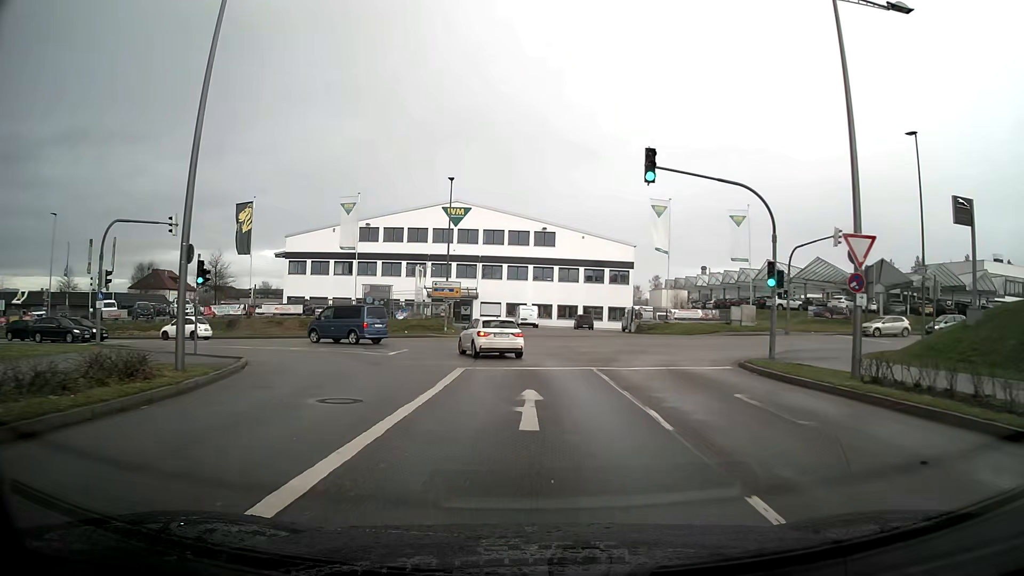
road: secondary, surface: asphalt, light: Day
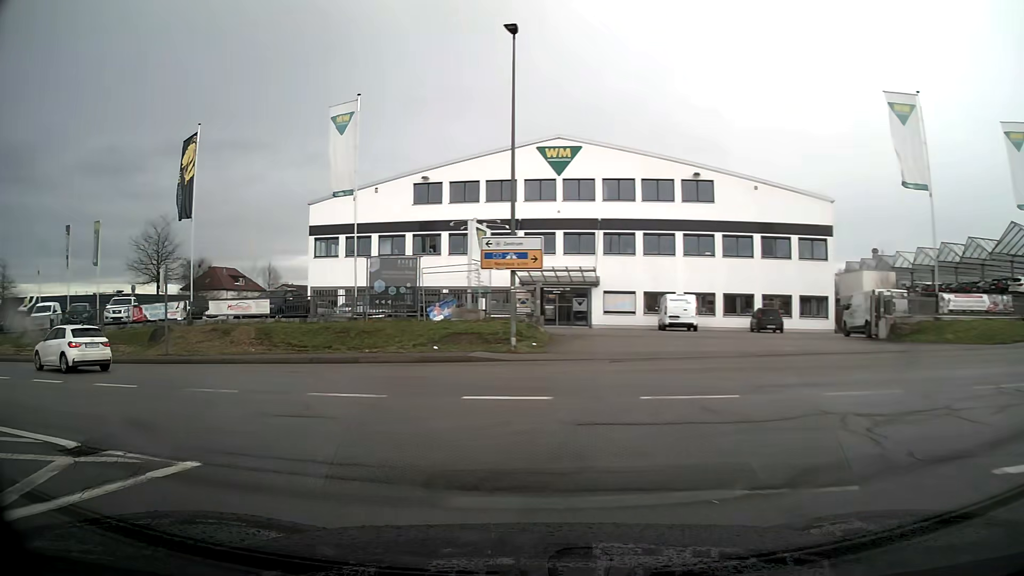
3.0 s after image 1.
(-1.2, +24.1) m; -17°
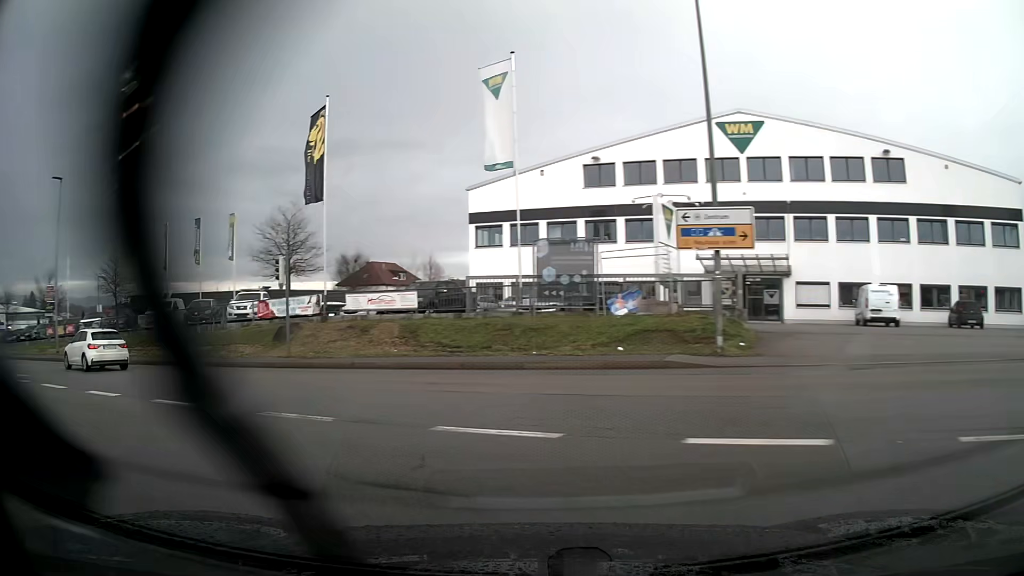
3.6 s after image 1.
(-0.6, +4.3) m; -16°
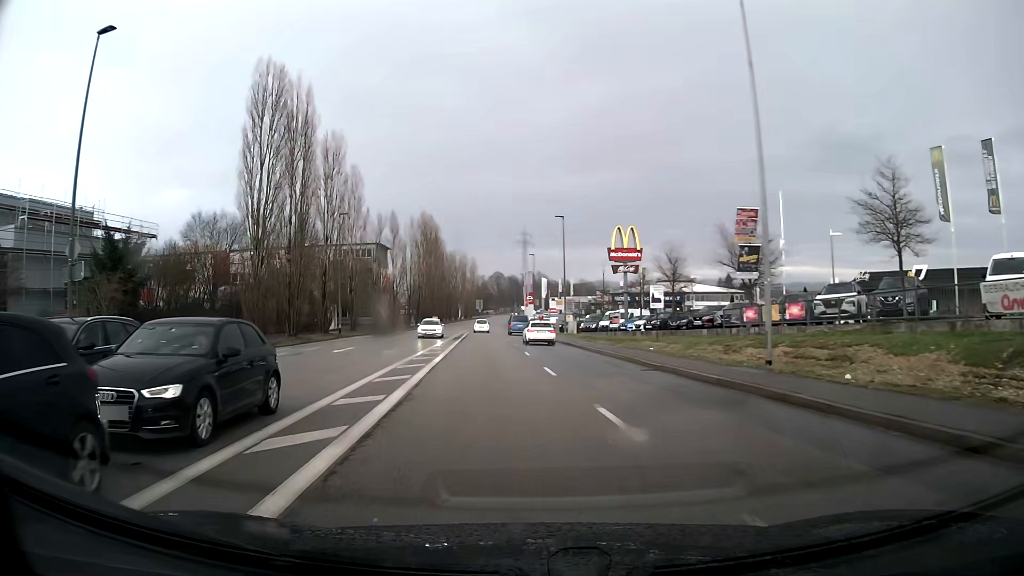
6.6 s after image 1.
(-13.7, +19.6) m; -54°
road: tertiary
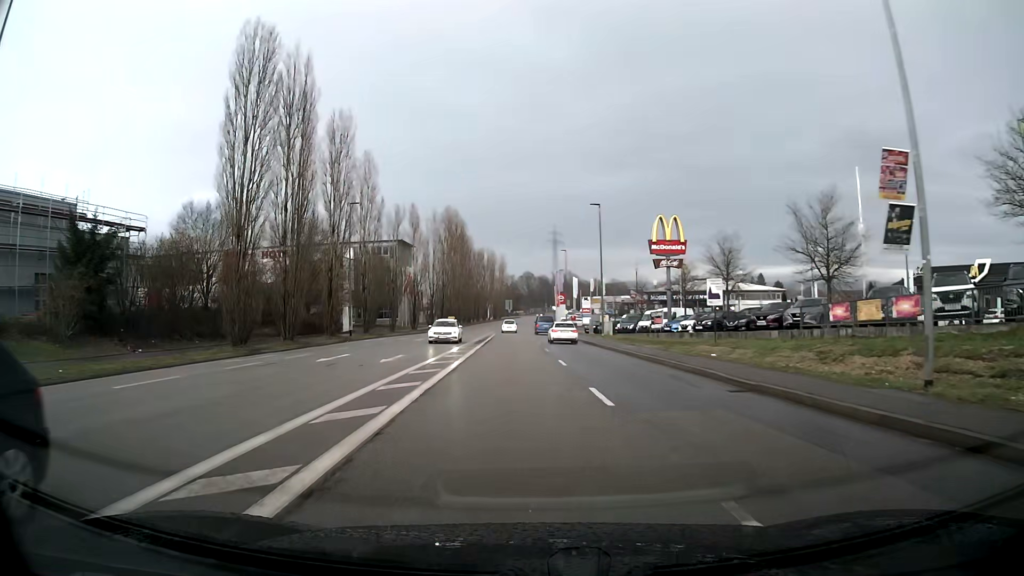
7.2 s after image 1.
(-0.2, +6.3) m; -2°
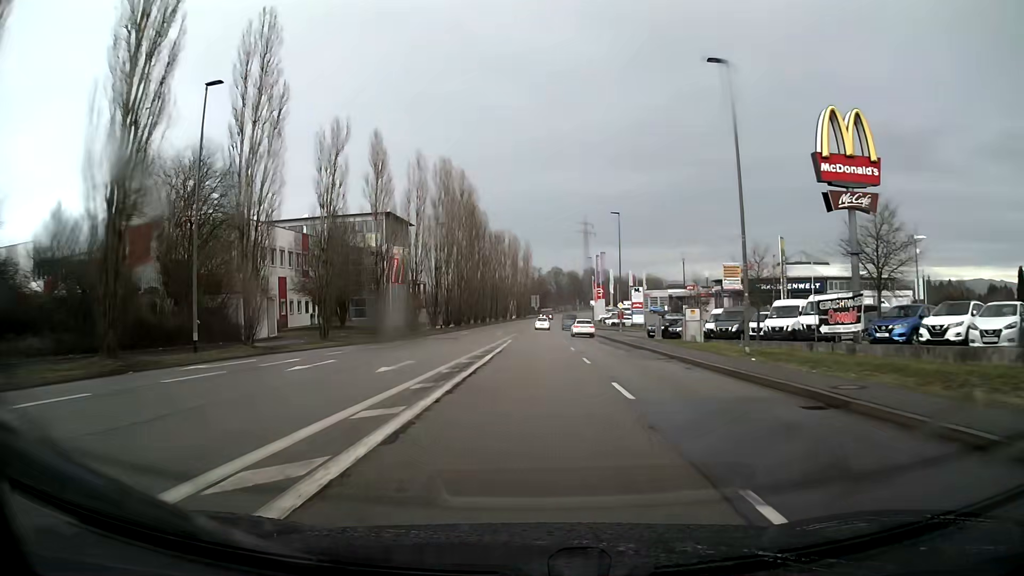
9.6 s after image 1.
(-0.8, +29.4) m; -2°
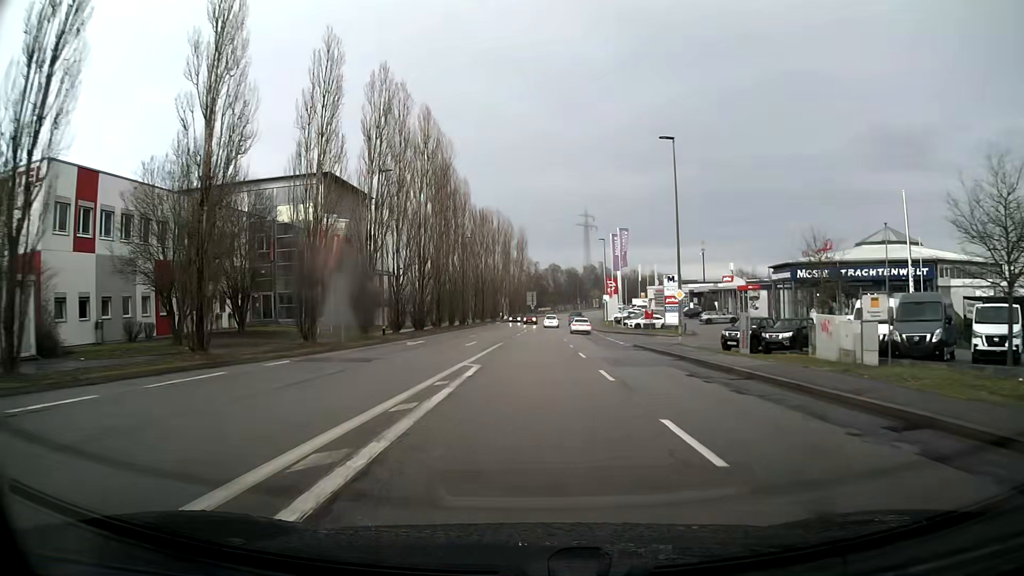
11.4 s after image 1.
(0.0, +24.2) m; 0°
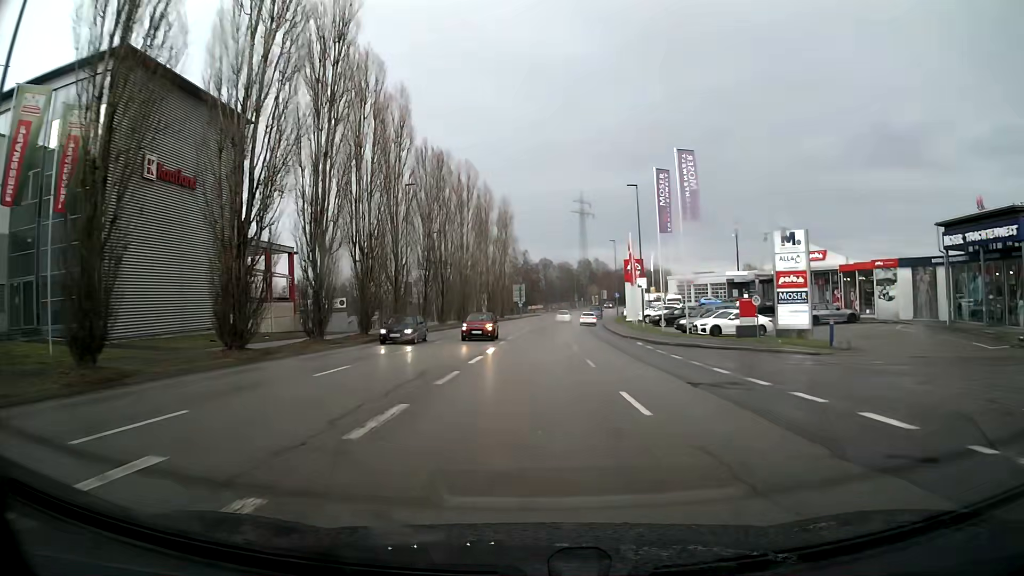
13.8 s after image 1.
(+0.3, +32.6) m; +1°
